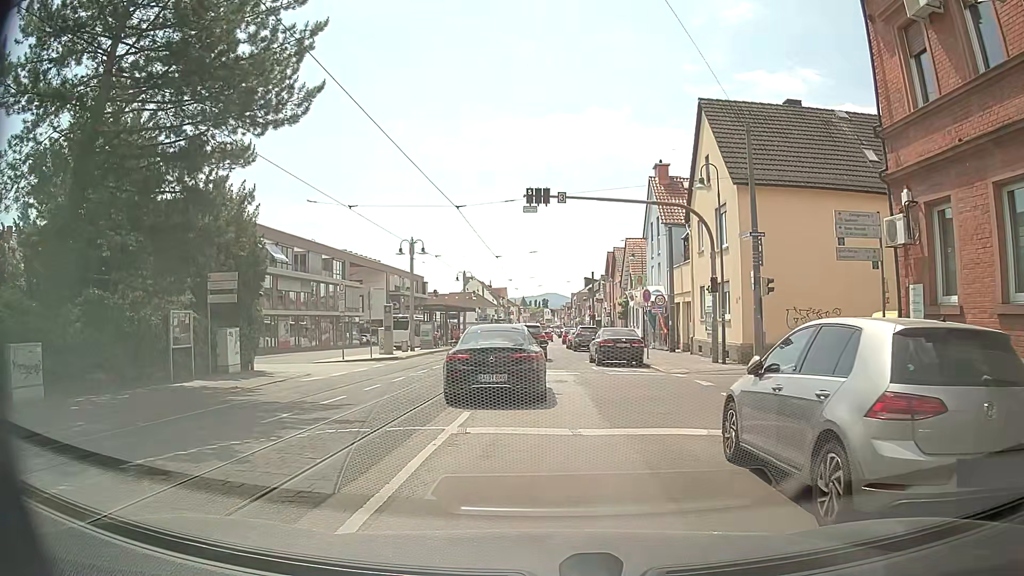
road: tertiary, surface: asphalt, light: Day
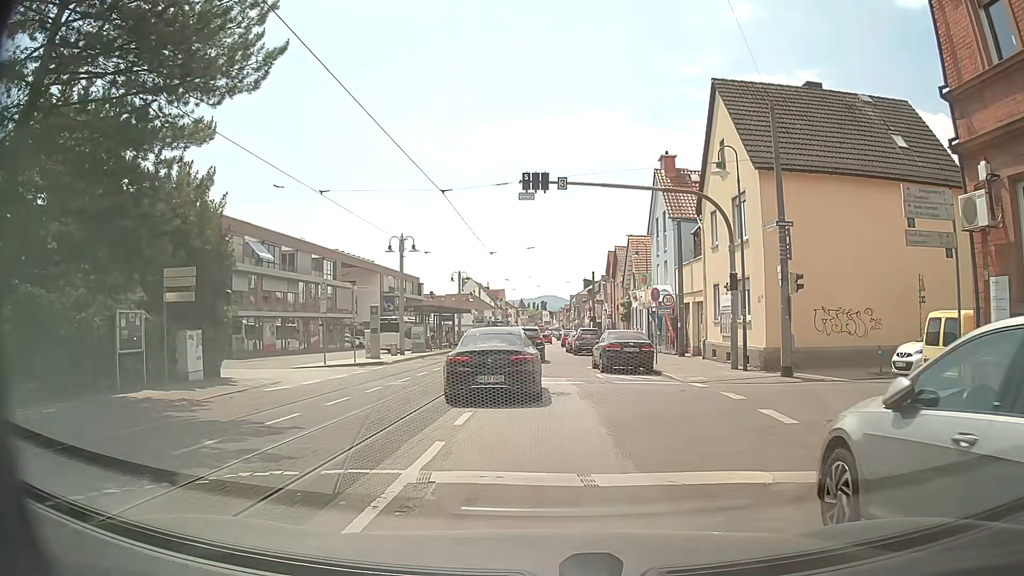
(-0.1, +2.8) m; 0°
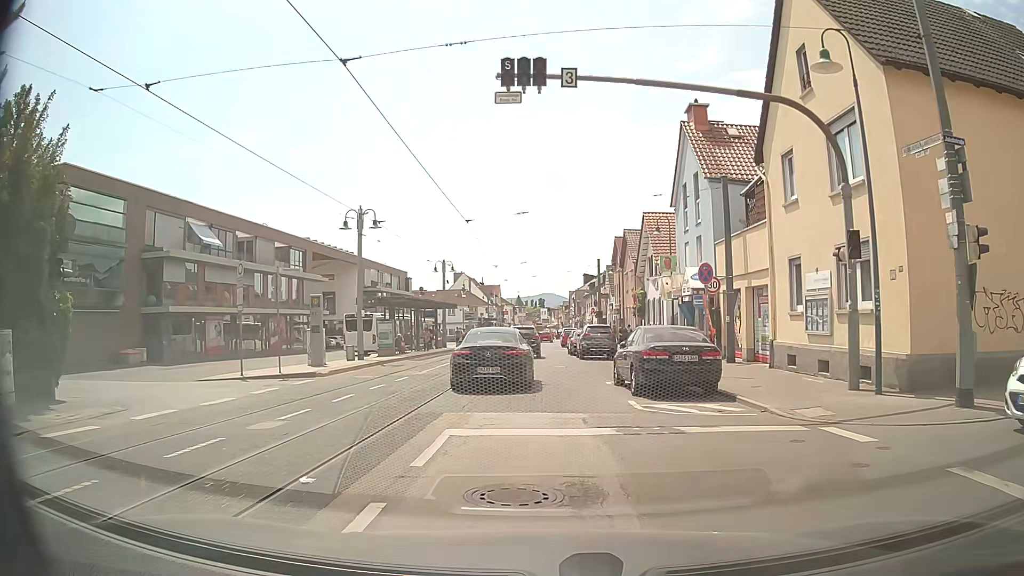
(-0.1, +9.1) m; 0°
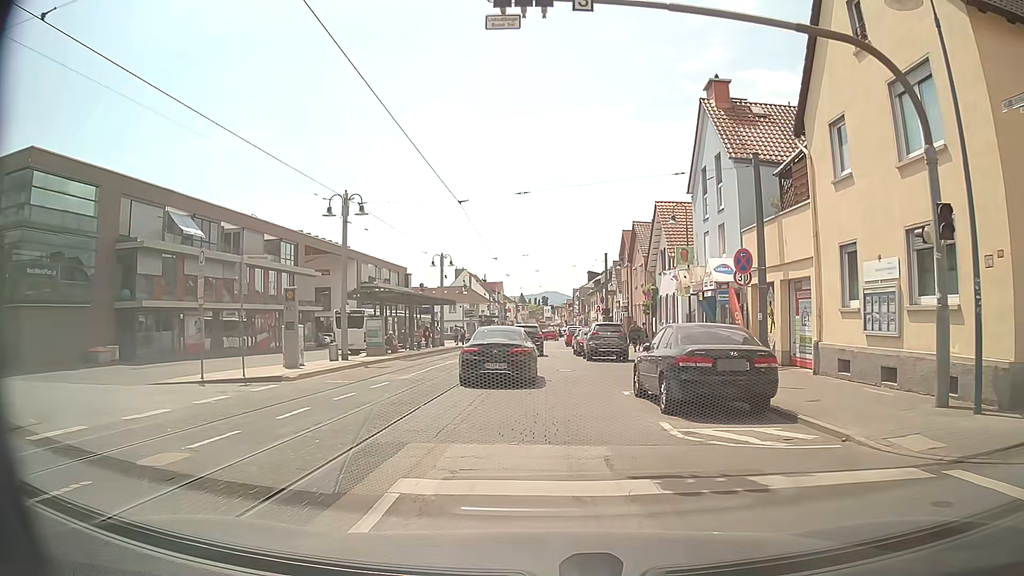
(0.0, +3.2) m; -1°
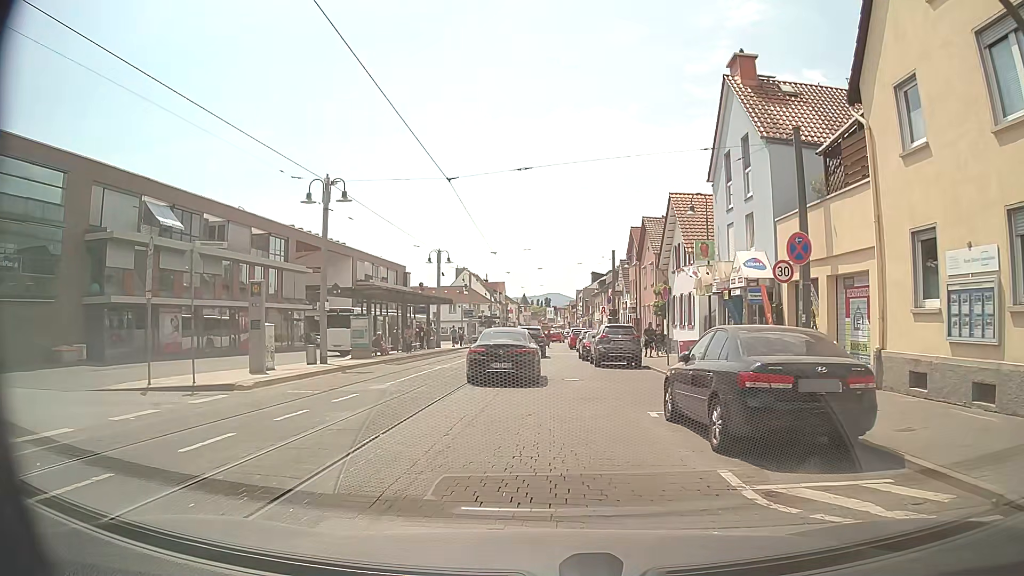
(0.0, +3.3) m; 0°
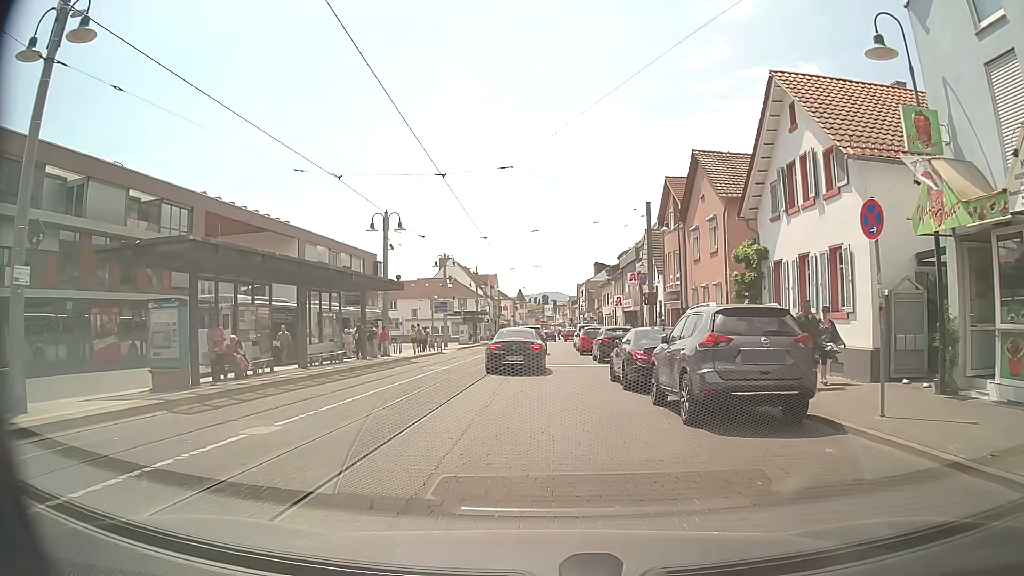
(+0.1, +17.2) m; +1°
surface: sett
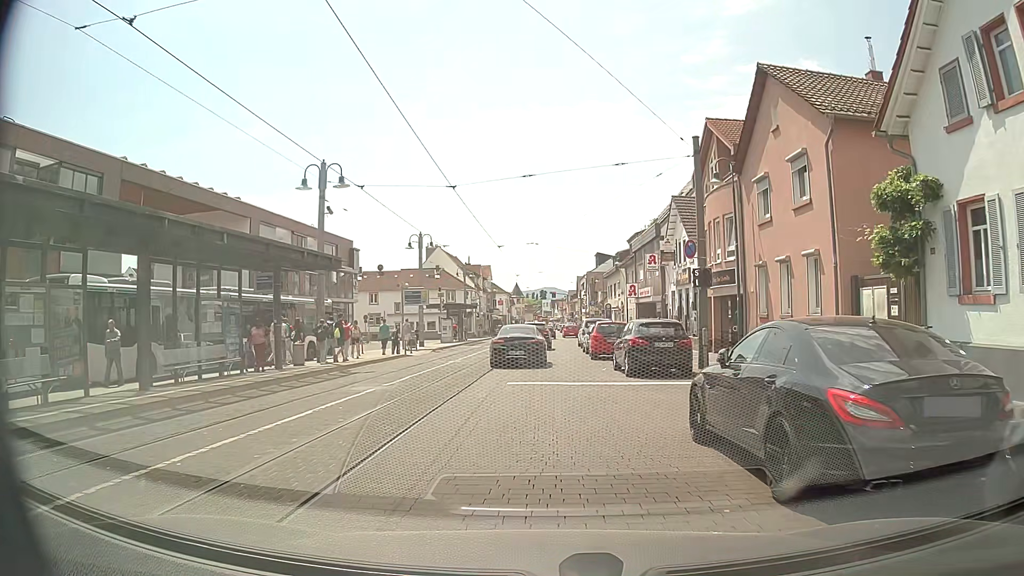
(-0.1, +10.3) m; -1°
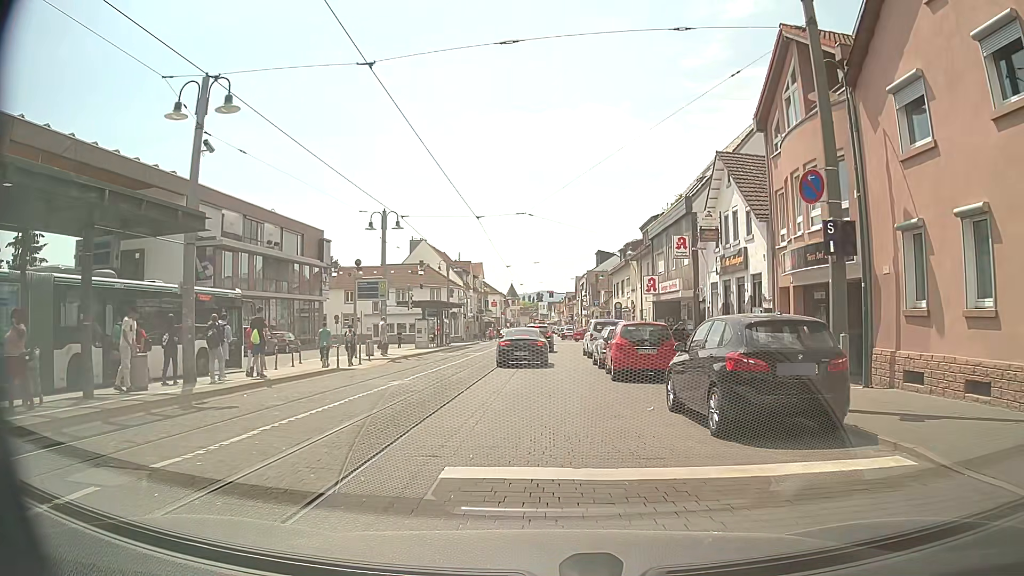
(+0.1, +9.9) m; 0°
